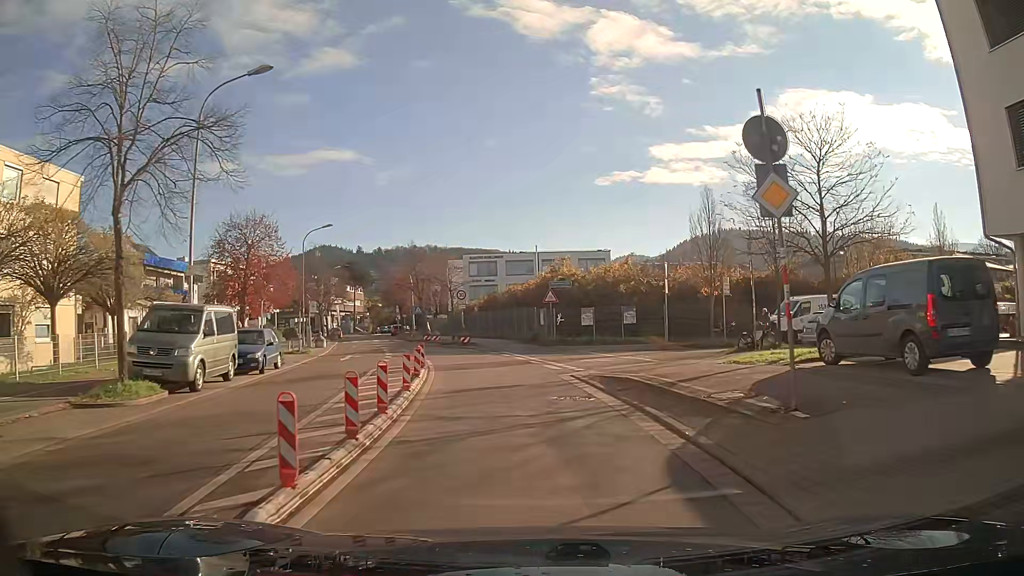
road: secondary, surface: asphalt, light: Day
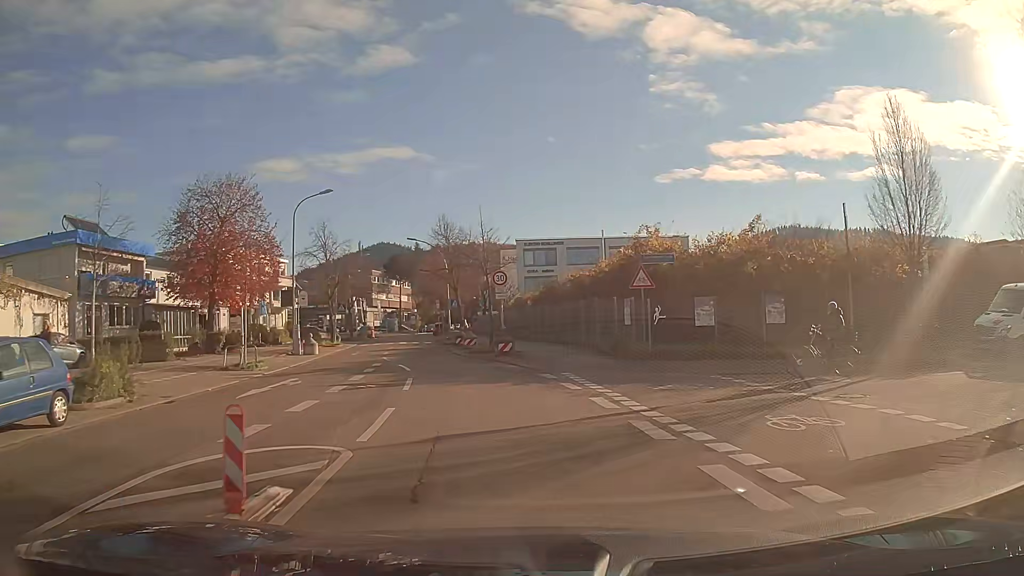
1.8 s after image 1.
(-0.7, +14.2) m; -6°
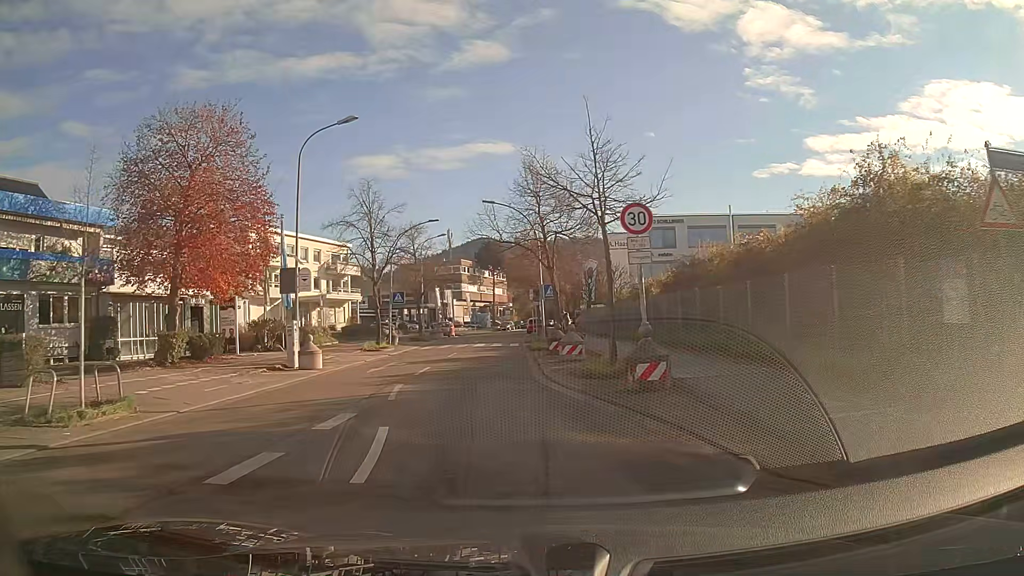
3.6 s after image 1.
(-0.9, +14.4) m; -7°
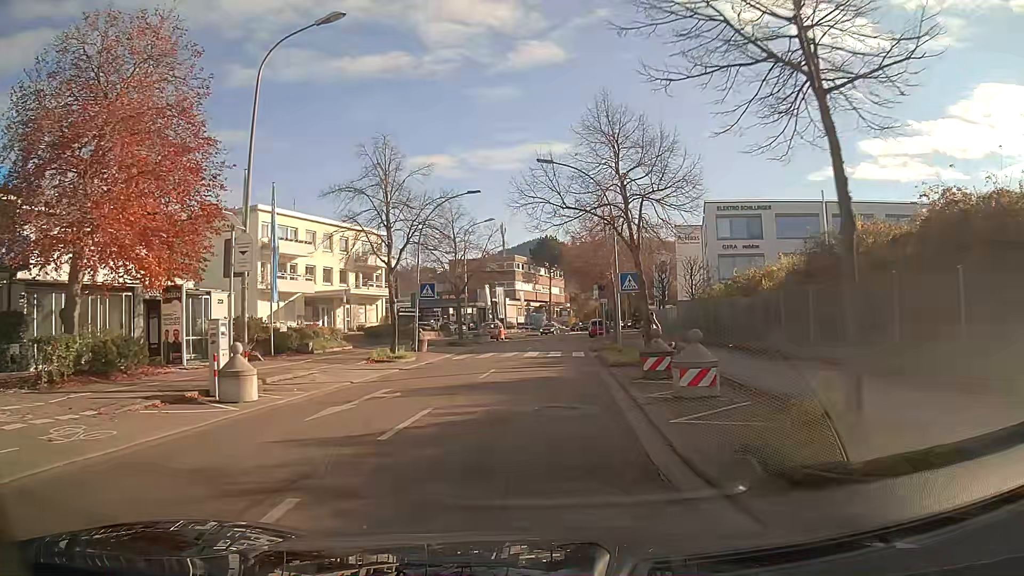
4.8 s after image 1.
(-0.3, +9.7) m; -4°
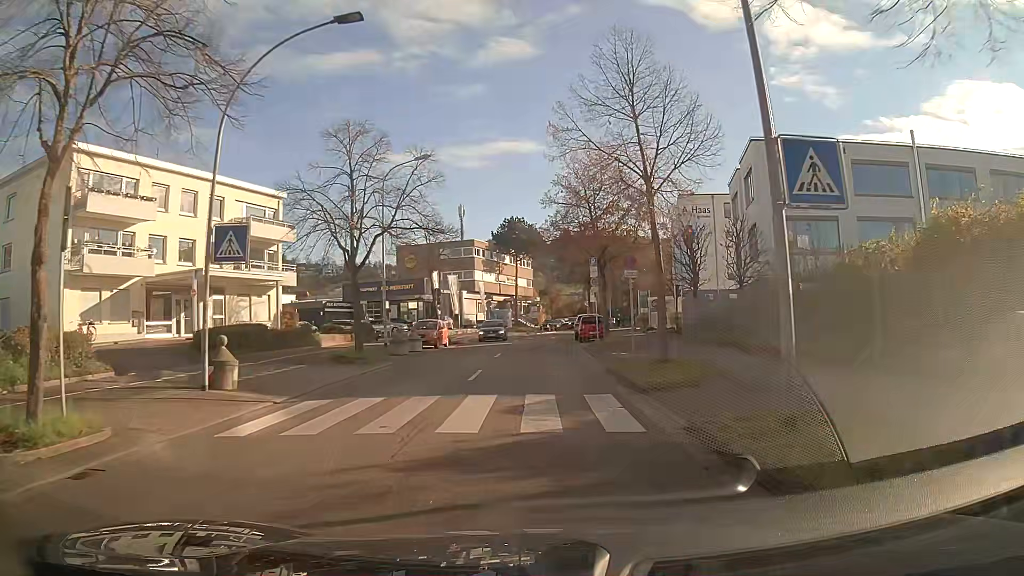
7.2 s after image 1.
(+0.3, +19.6) m; +2°
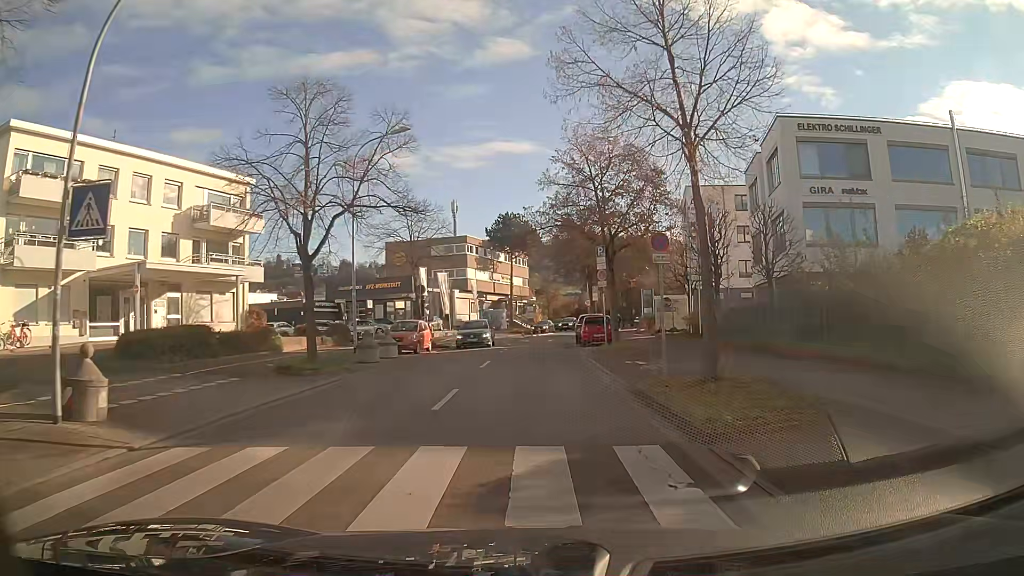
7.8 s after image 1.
(0.0, +4.9) m; 0°
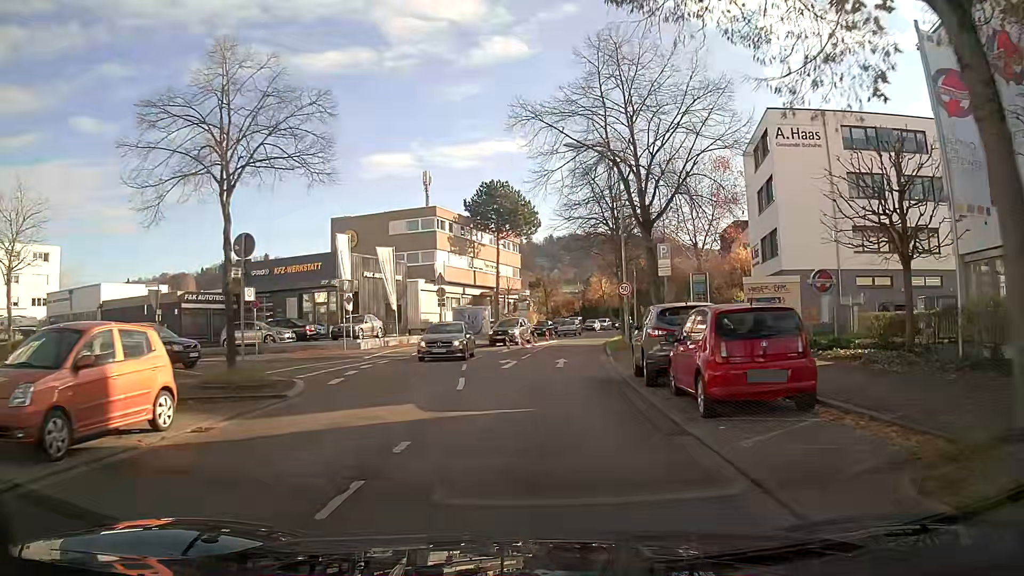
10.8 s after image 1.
(+0.1, +23.7) m; +1°
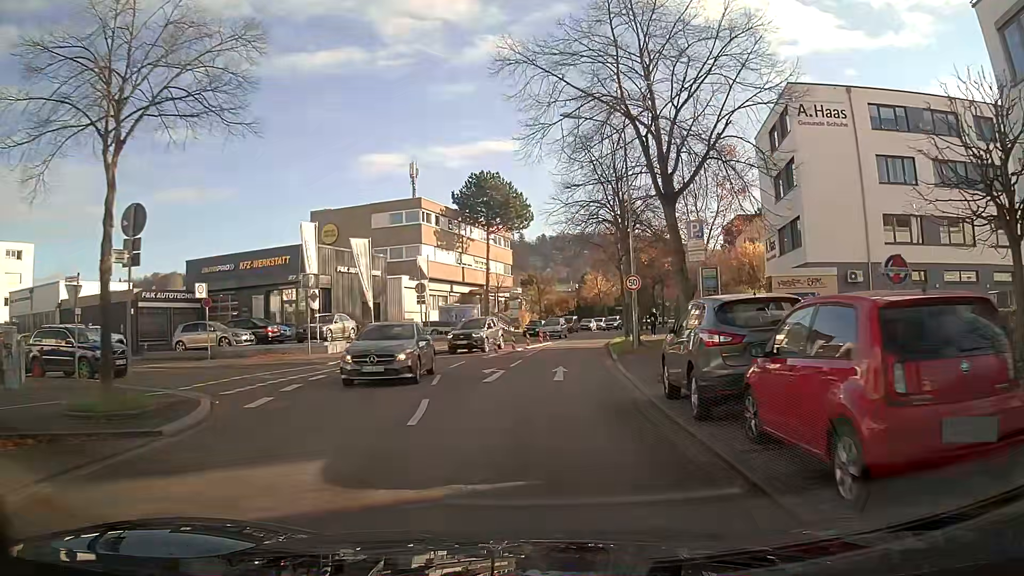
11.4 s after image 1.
(0.0, +4.6) m; +1°
(0, +10) (+1, +20) (+2, +30) (+3, +40) (+5, +50) (+7, +60) (+9, +69) (+12, +79) (+15, +88) (+18, +98) m
